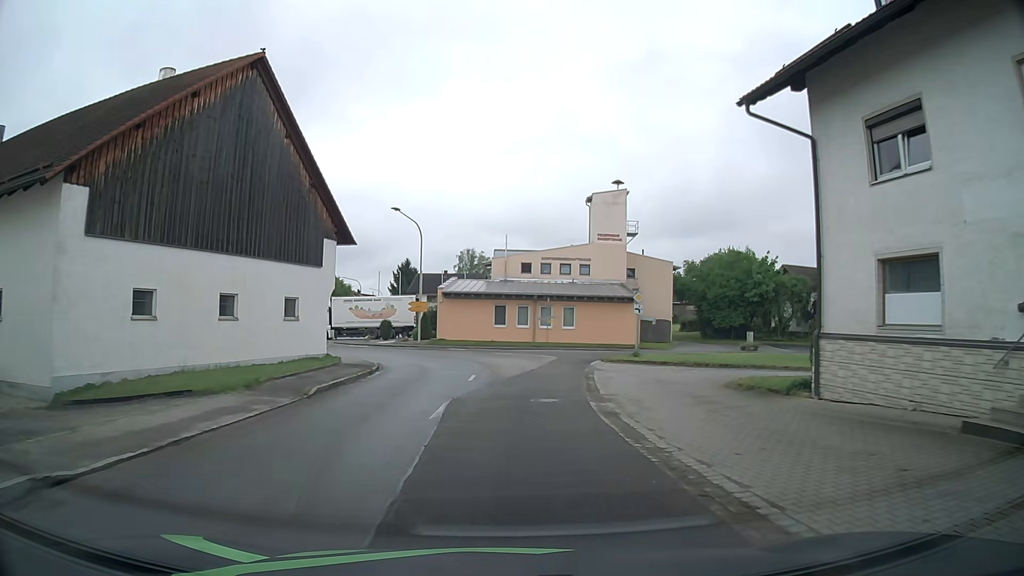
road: tertiary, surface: asphalt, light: Day
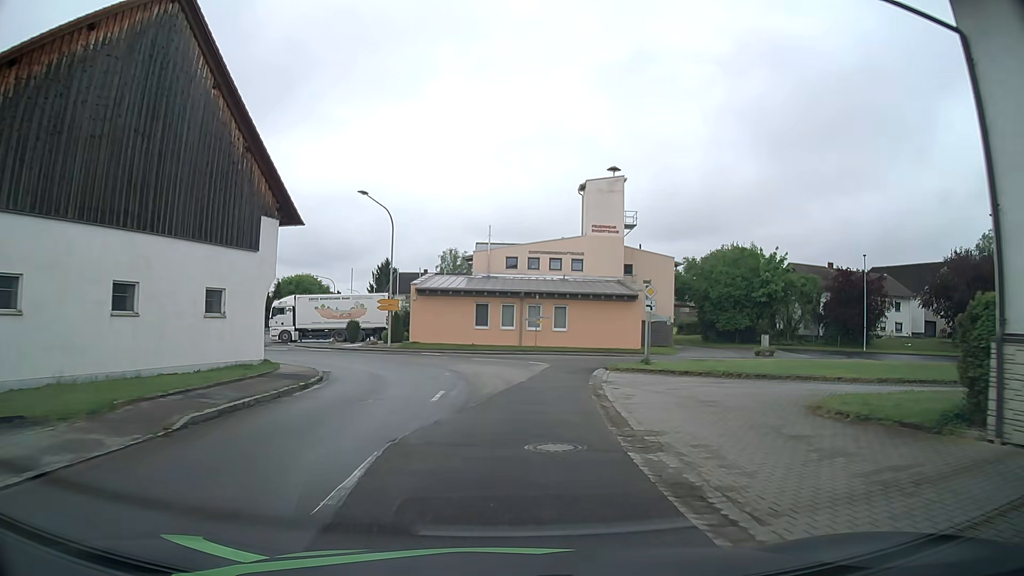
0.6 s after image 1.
(+0.1, +6.1) m; +2°
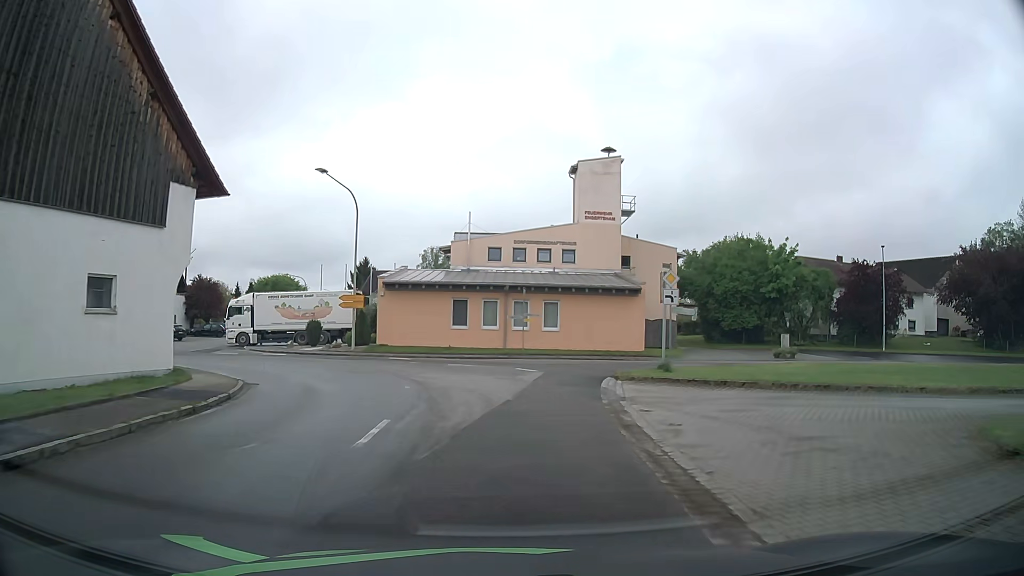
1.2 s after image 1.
(+0.1, +5.9) m; +2°
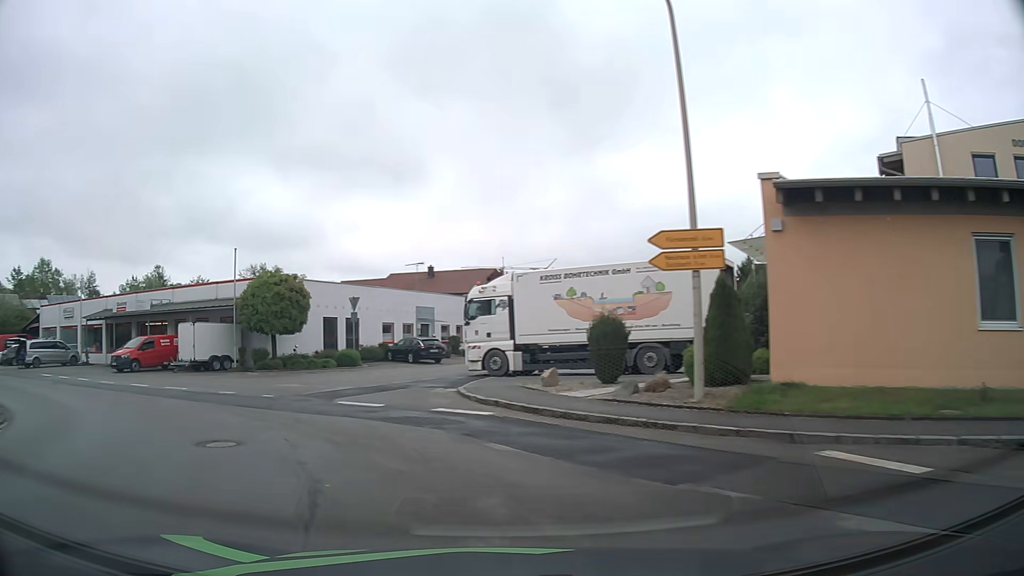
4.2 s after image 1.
(-4.1, +24.7) m; -34°
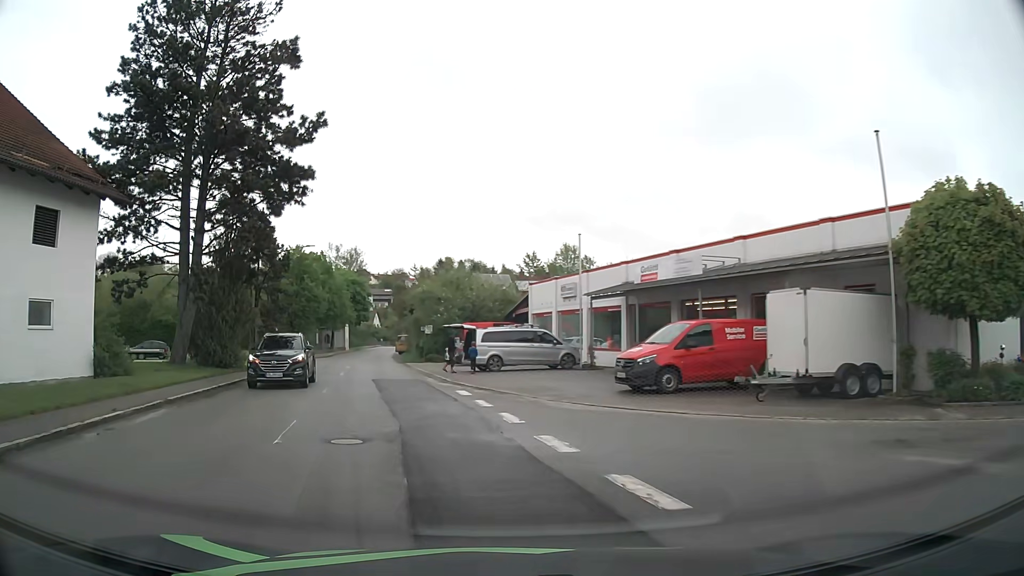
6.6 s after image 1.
(-8.4, +17.2) m; -47°
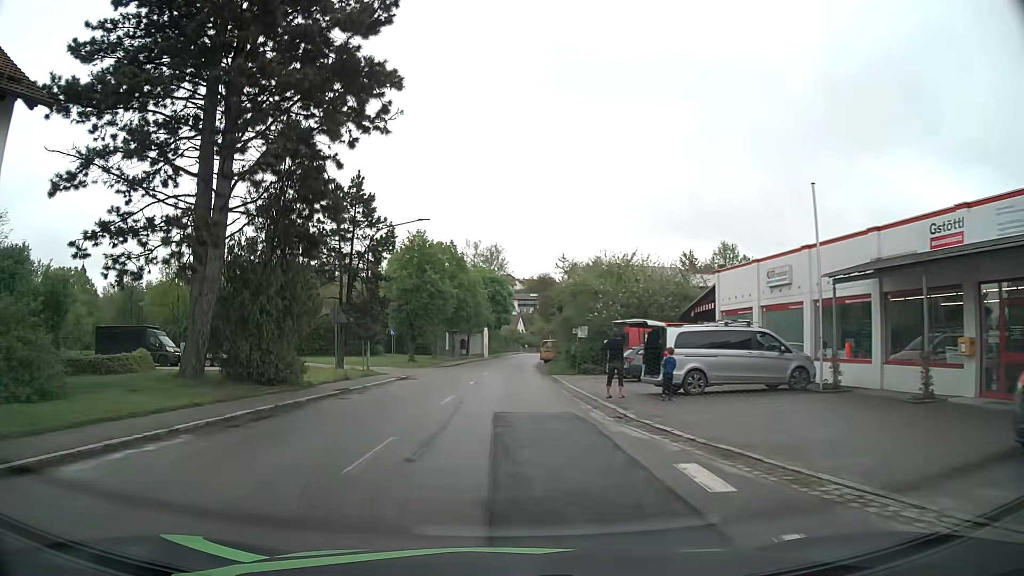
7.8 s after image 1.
(-1.4, +11.1) m; -12°
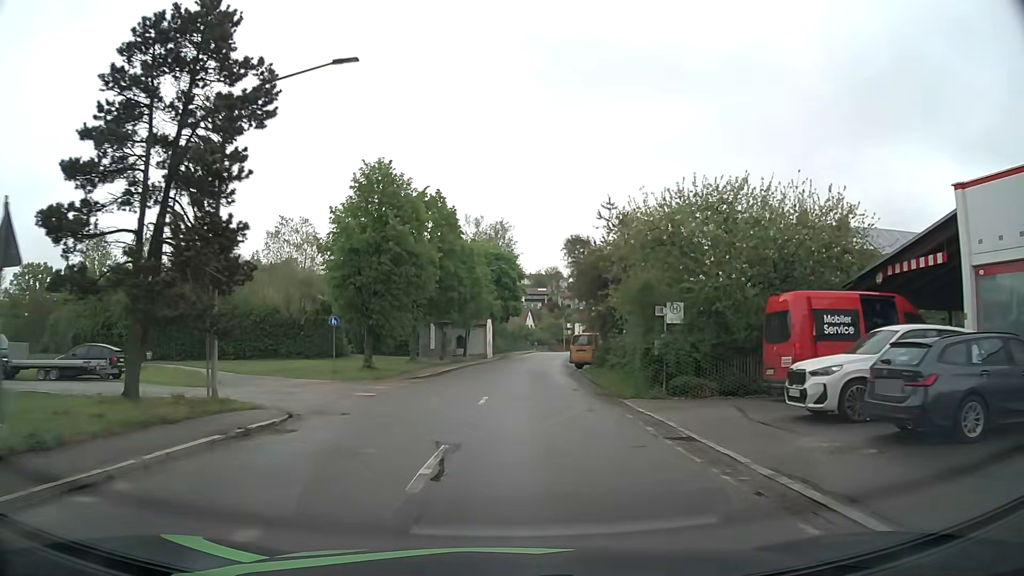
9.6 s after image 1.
(-0.5, +19.0) m; 0°
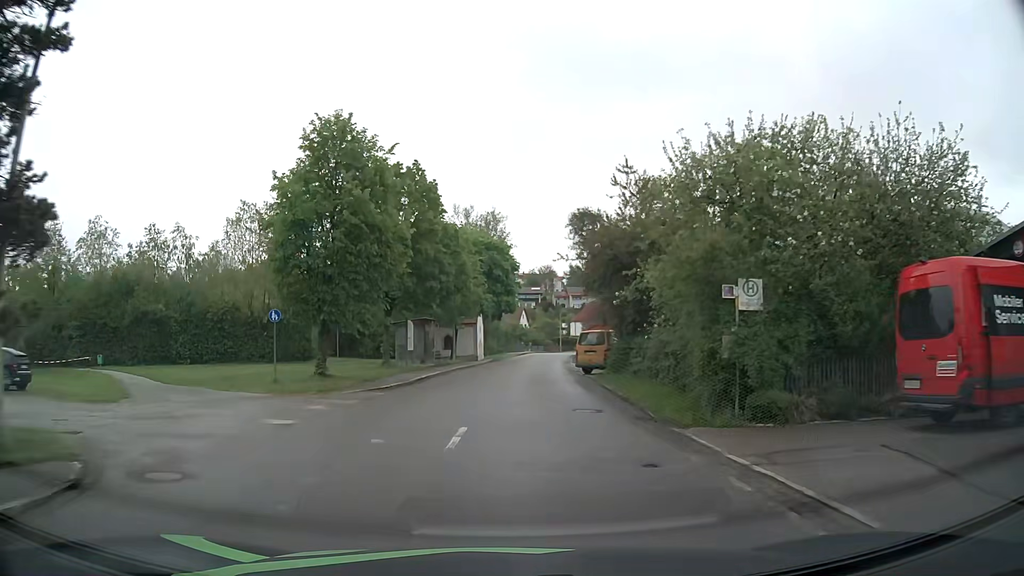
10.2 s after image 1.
(0.0, +6.9) m; 0°
(0, +10) (0, +20) (+1, +30) (+1, +40) (+2, +50) (+3, +60) (+4, +70) (+5, +80) (+7, +90) (+9, +99) m
